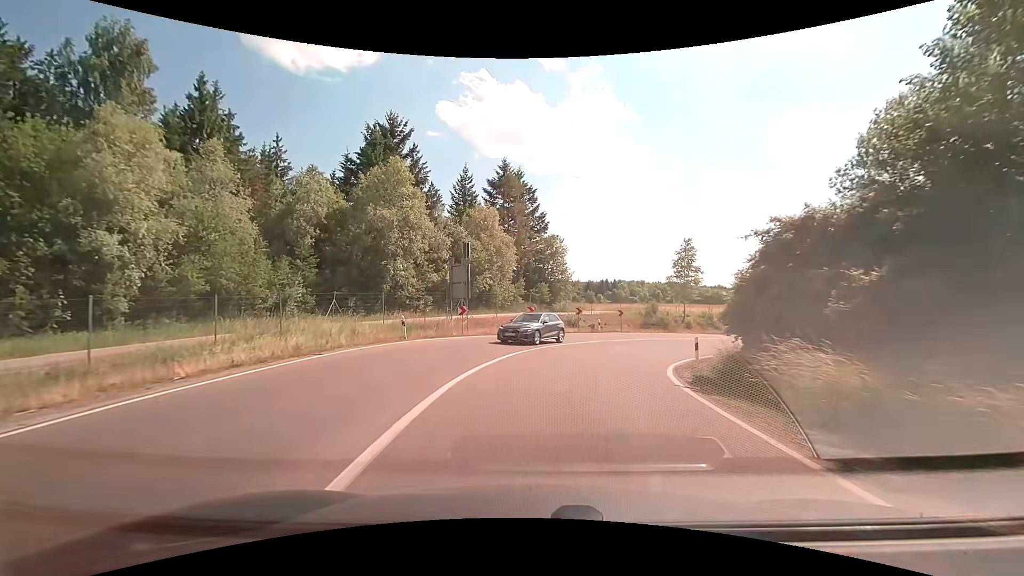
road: secondary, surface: asphalt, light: Day
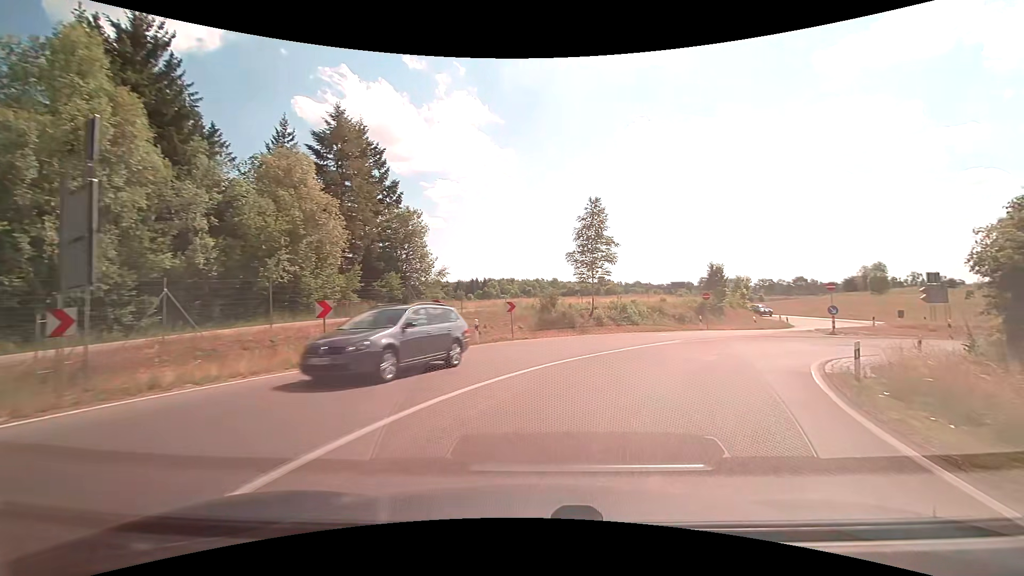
(+1.4, +17.8) m; +14°
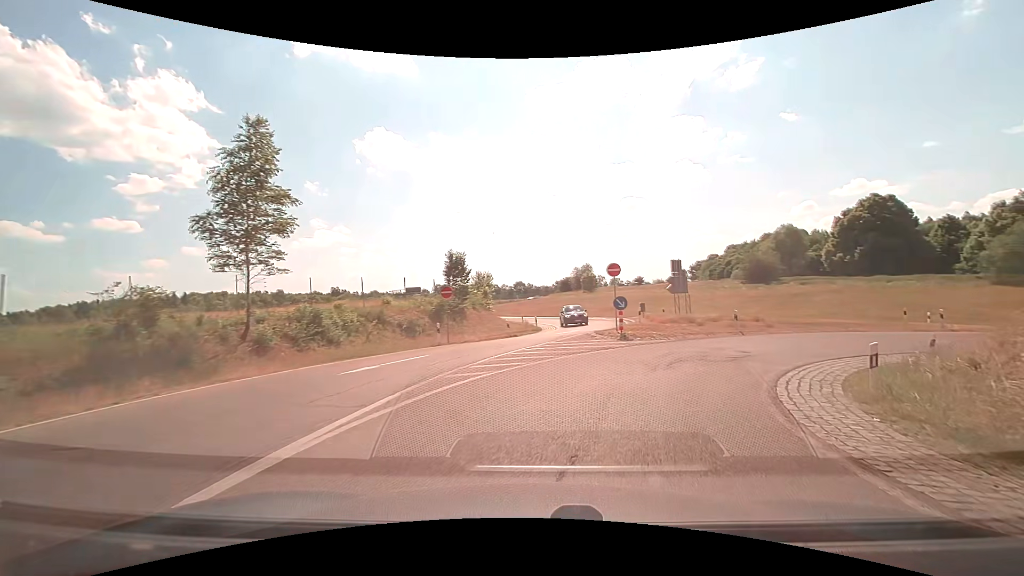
(+3.7, +14.5) m; +30°
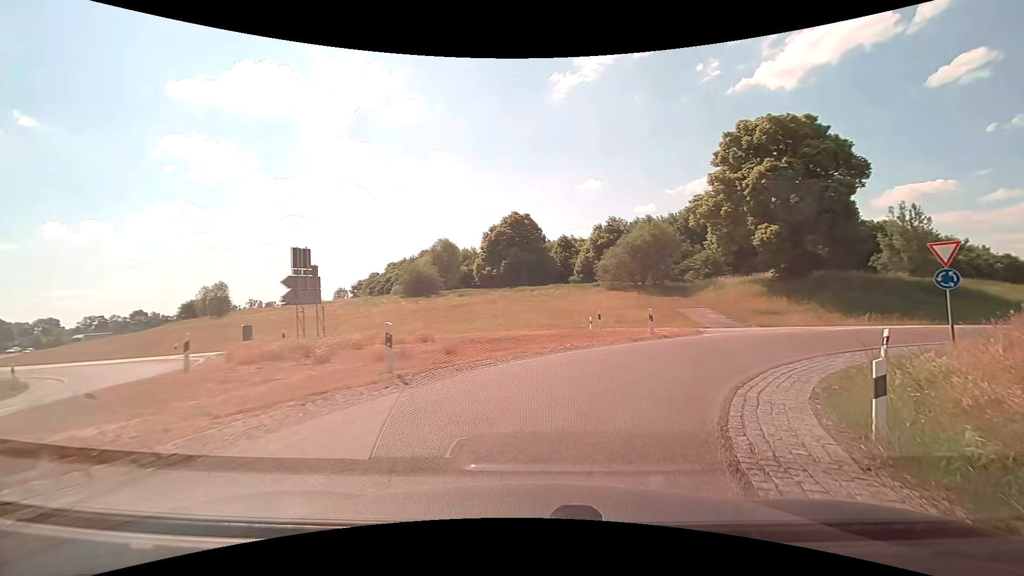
(+4.5, +14.5) m; +37°
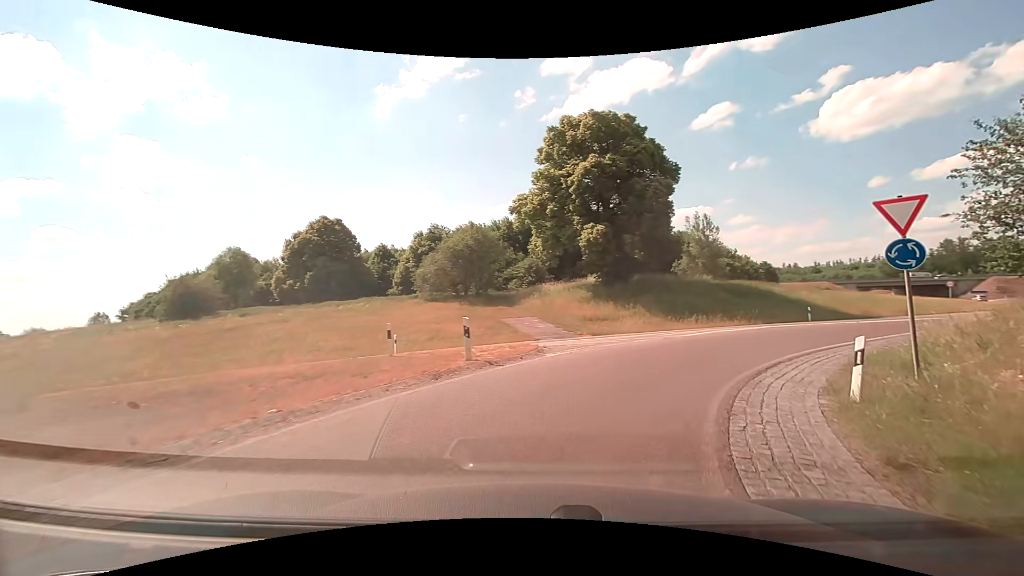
(+1.4, +8.4) m; +19°
